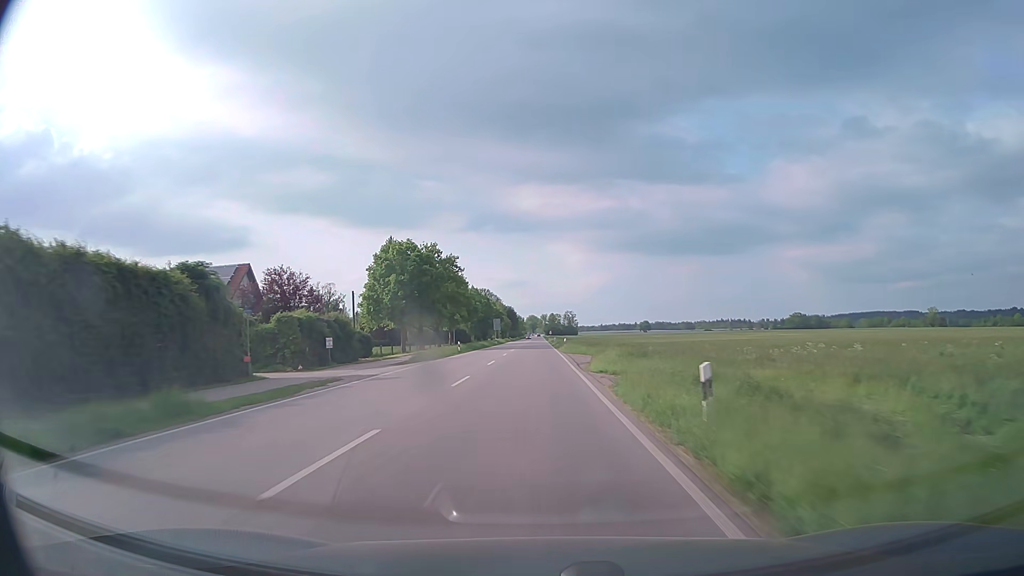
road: secondary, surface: asphalt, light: Day
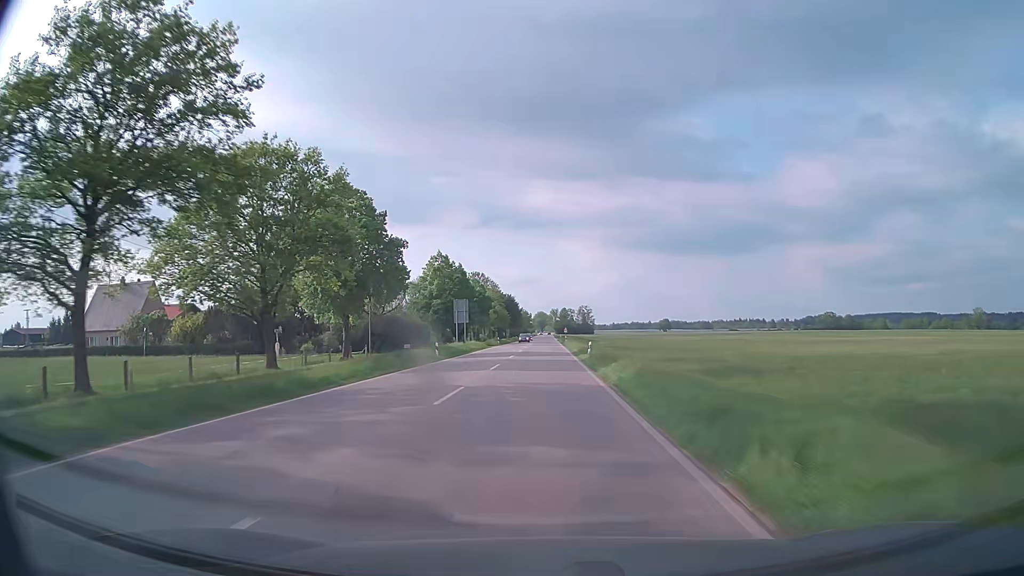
(-0.6, +64.8) m; -1°
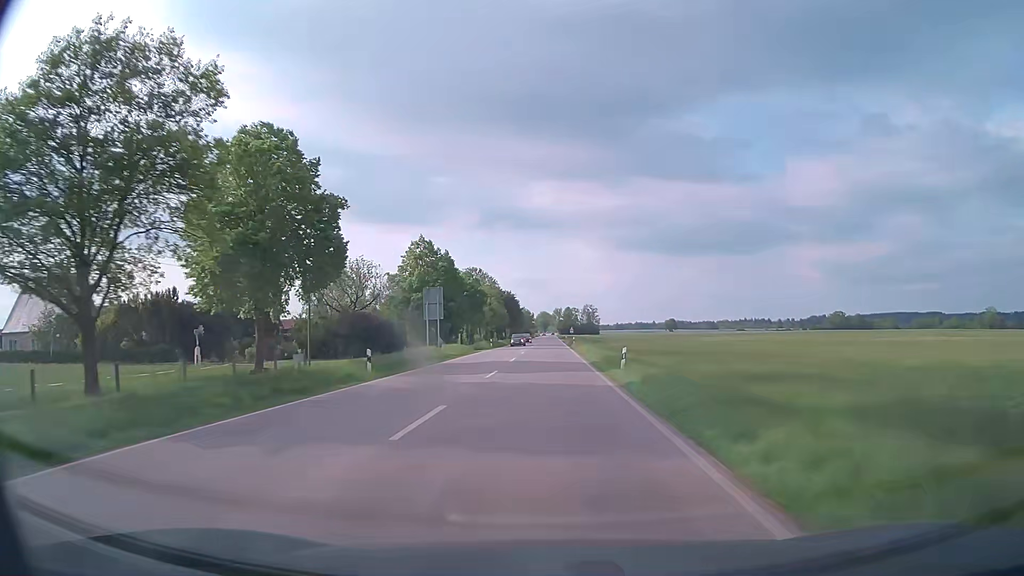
(0.0, +16.2) m; 0°
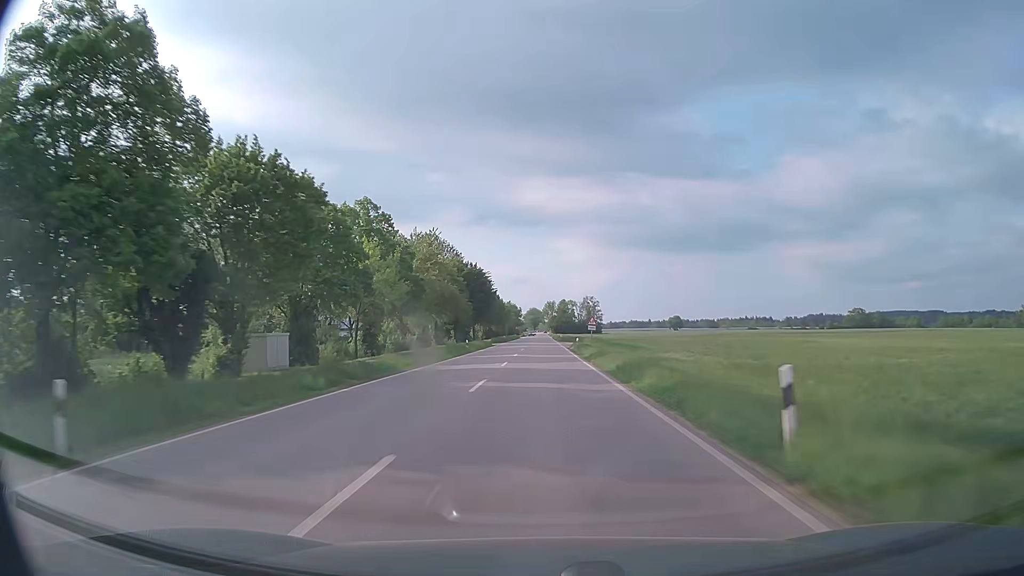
(+0.4, +65.1) m; +1°
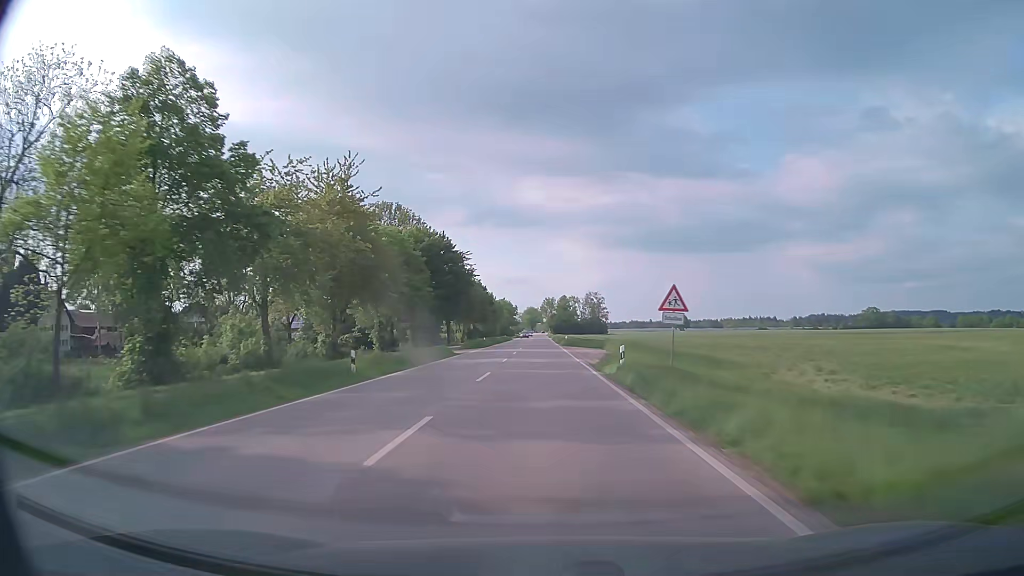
(0.0, +32.6) m; 0°
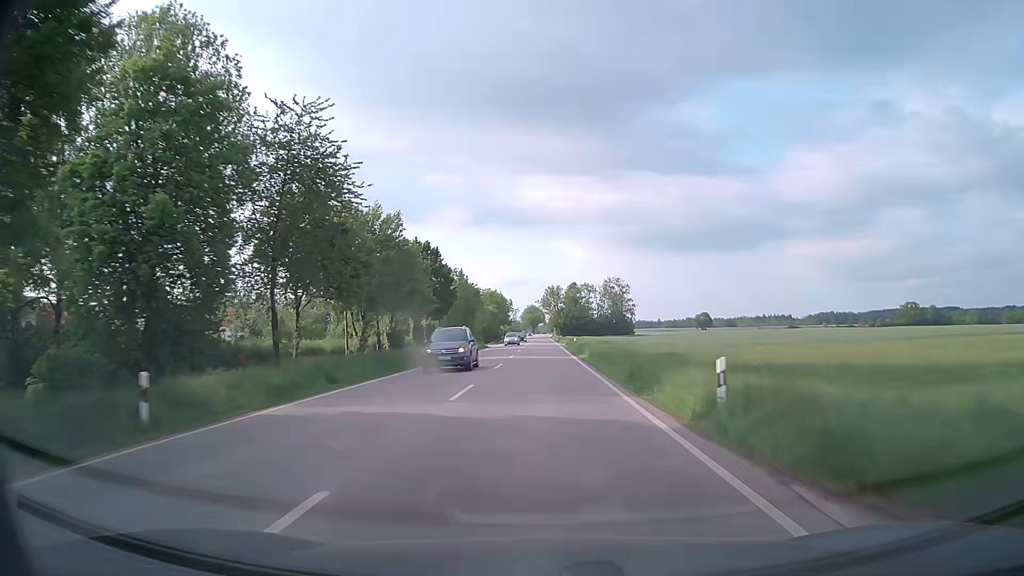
(-0.1, +65.2) m; 0°
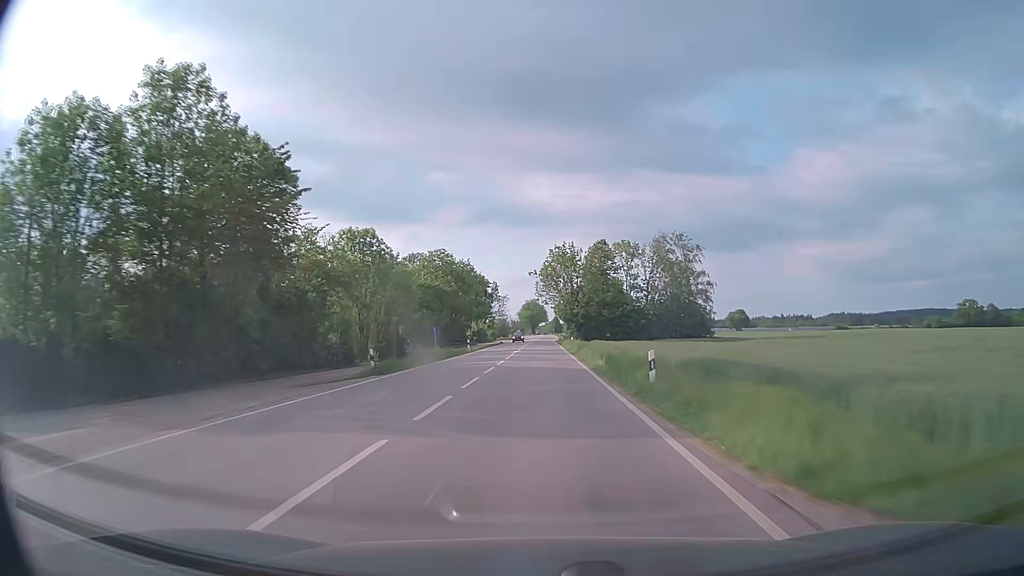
(+0.1, +81.4) m; 0°
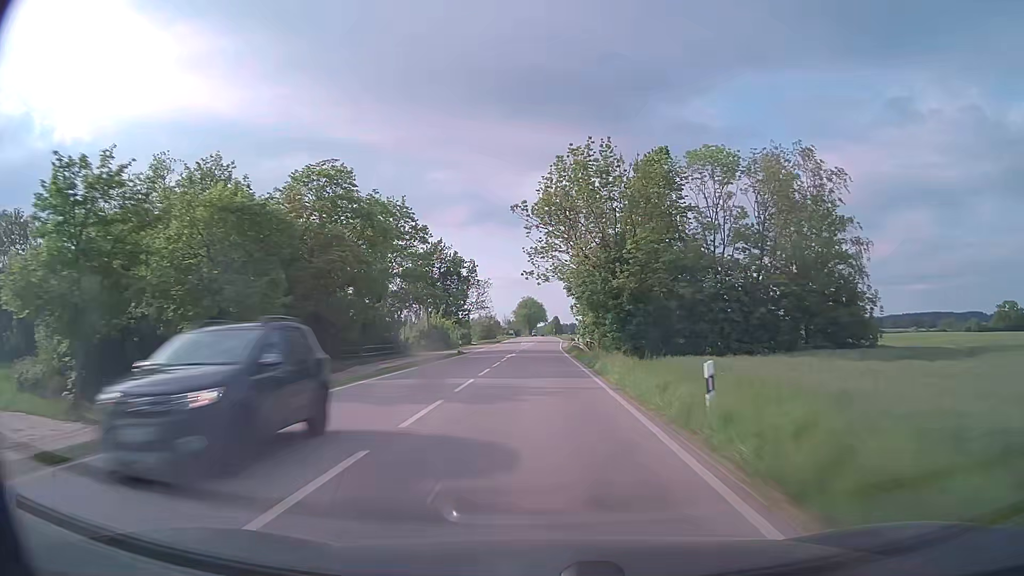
(0.0, +48.8) m; 0°
(0, +10) (0, +20) (0, +30) (0, +40) (0, +50) (0, +60) (0, +70) (0, +80) (+1, +90) (+1, +100) m
